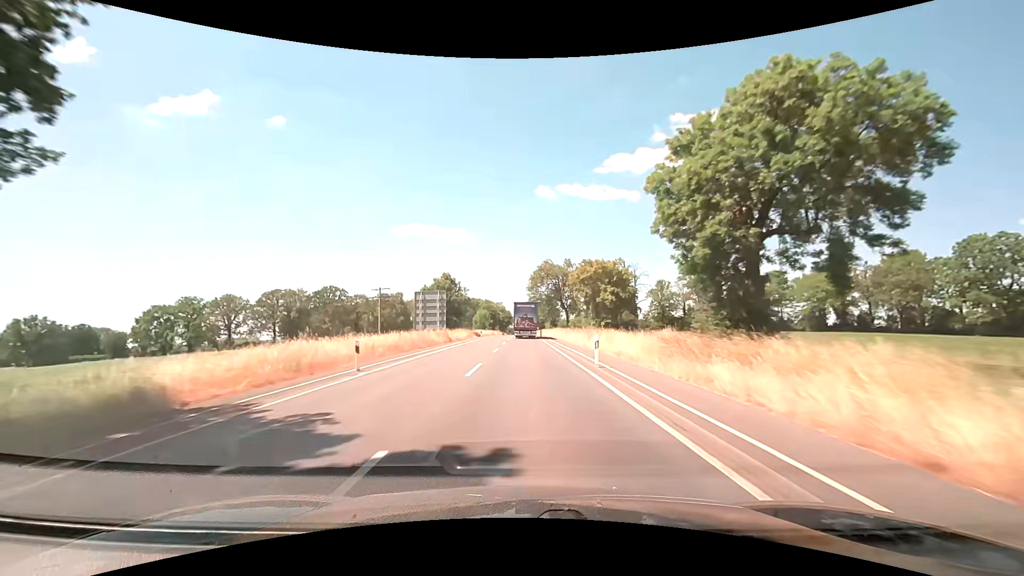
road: secondary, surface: asphalt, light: Day
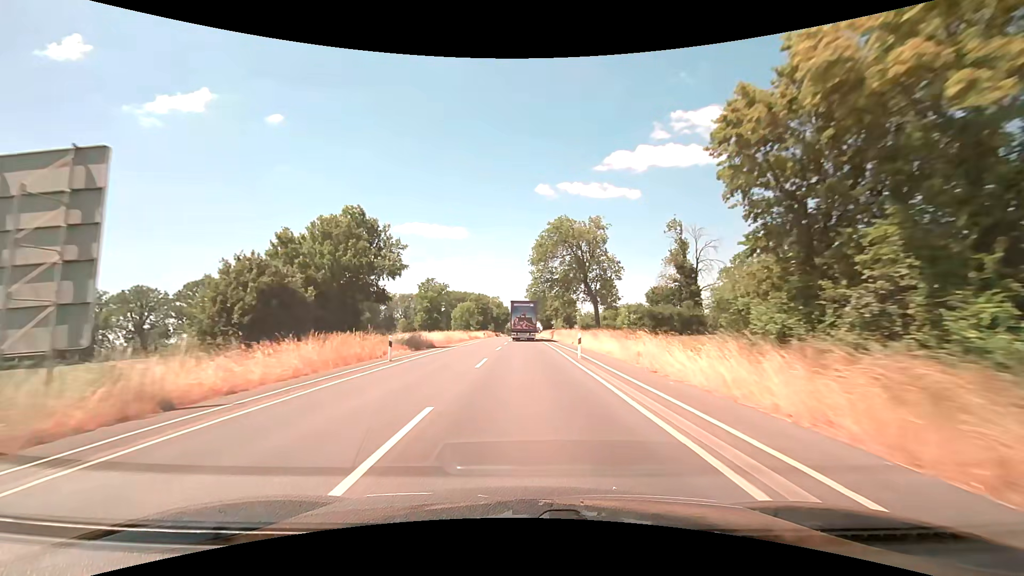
(0.0, +45.7) m; 0°
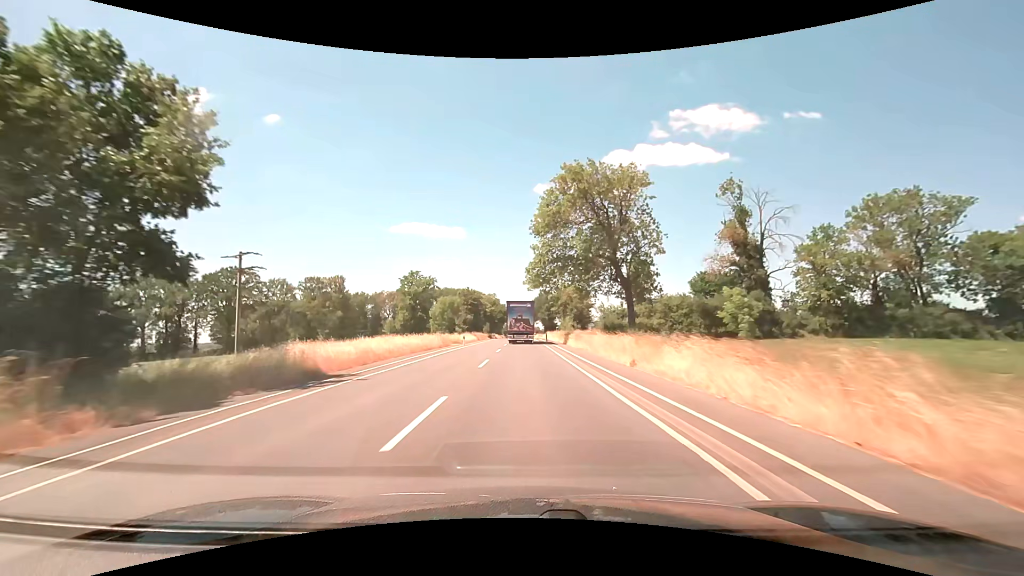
(0.0, +22.9) m; 0°
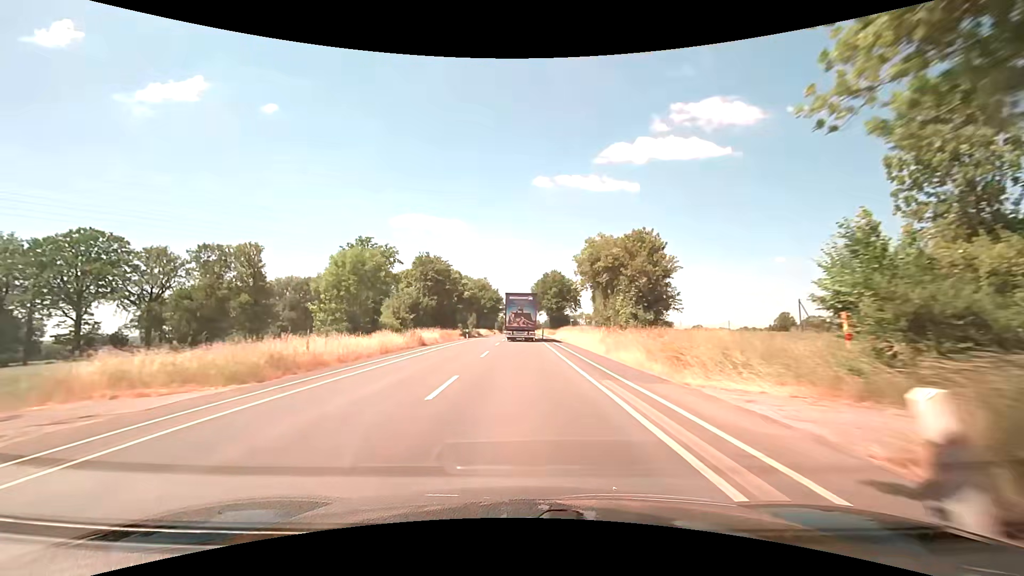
(-0.2, +44.9) m; 0°
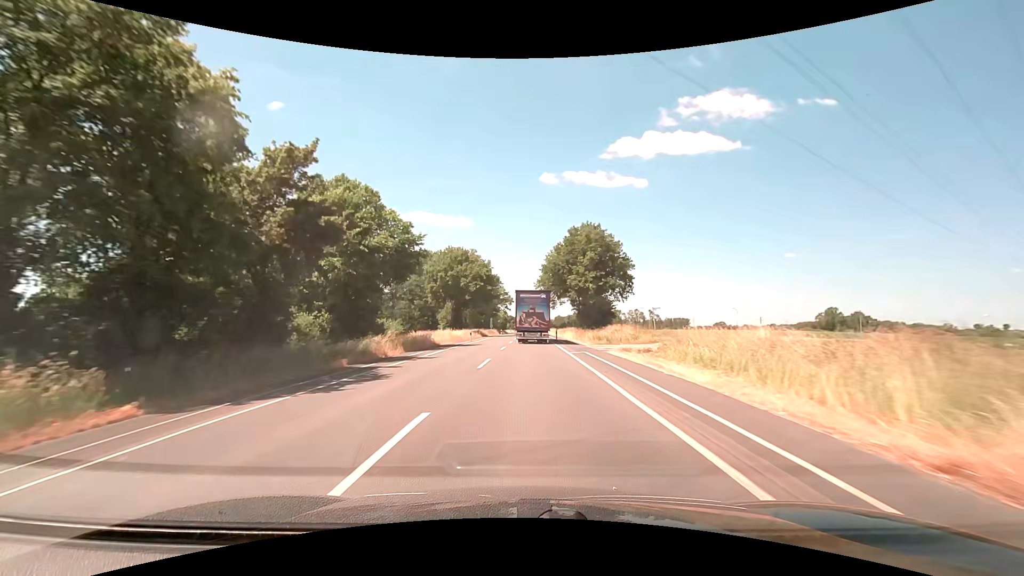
(-0.4, +54.2) m; -1°
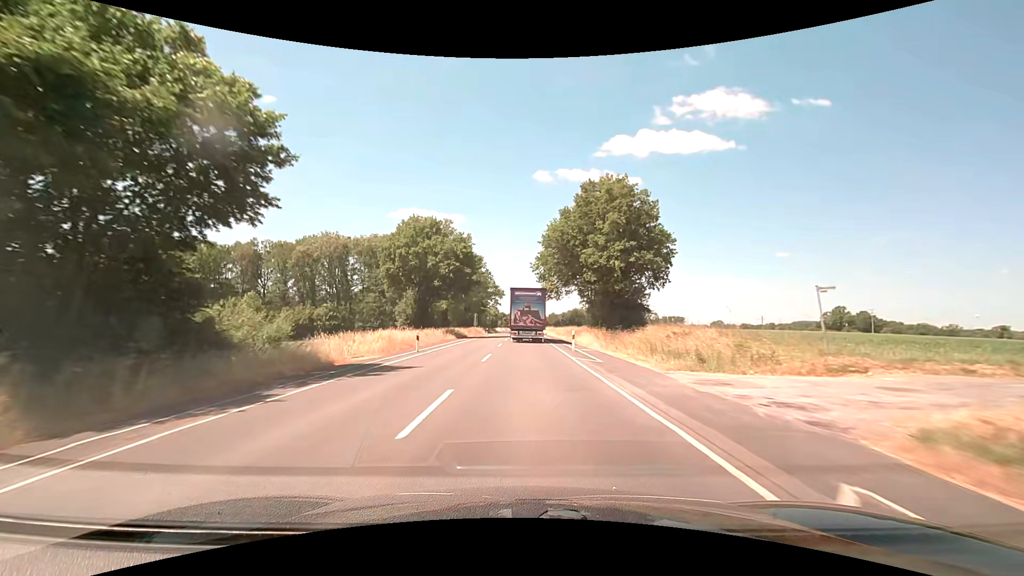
(+0.1, +21.4) m; +1°
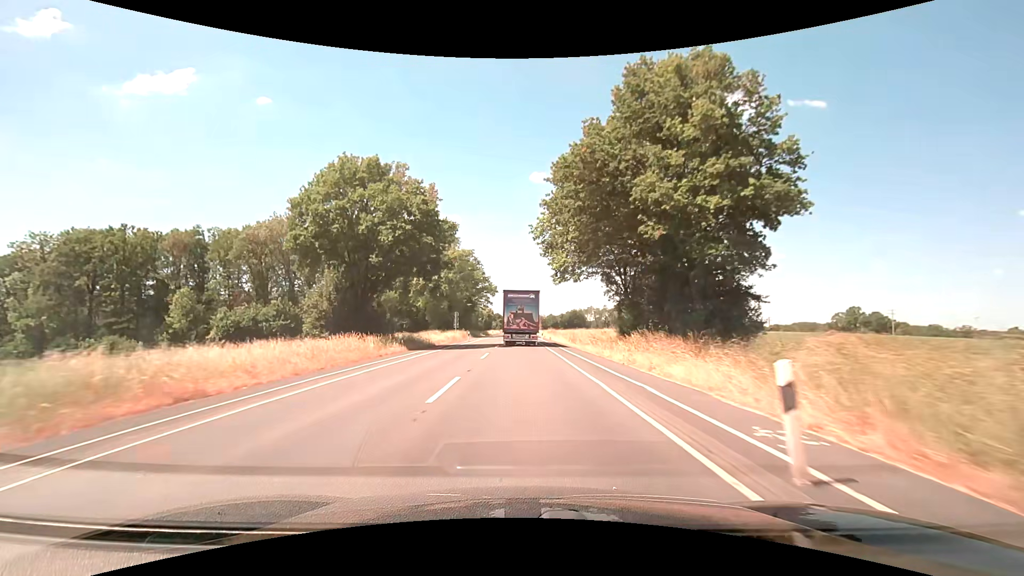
(+0.2, +21.4) m; +1°
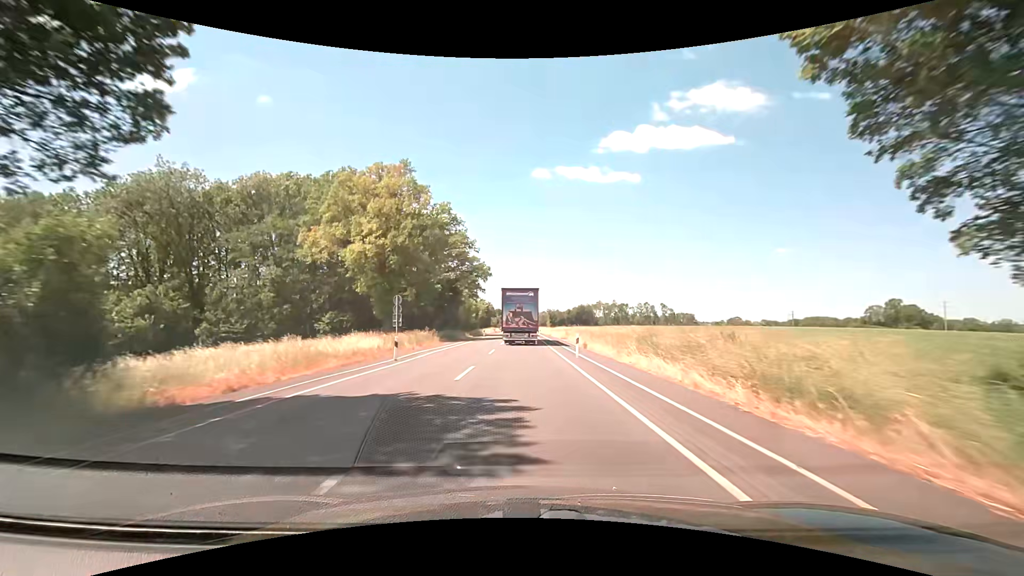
(-0.2, +32.4) m; -1°
(0, +10) (0, +20) (0, +30) (0, +40) (0, +50) (0, +60) (0, +70) (0, +80) (0, +90) (0, +100) m
